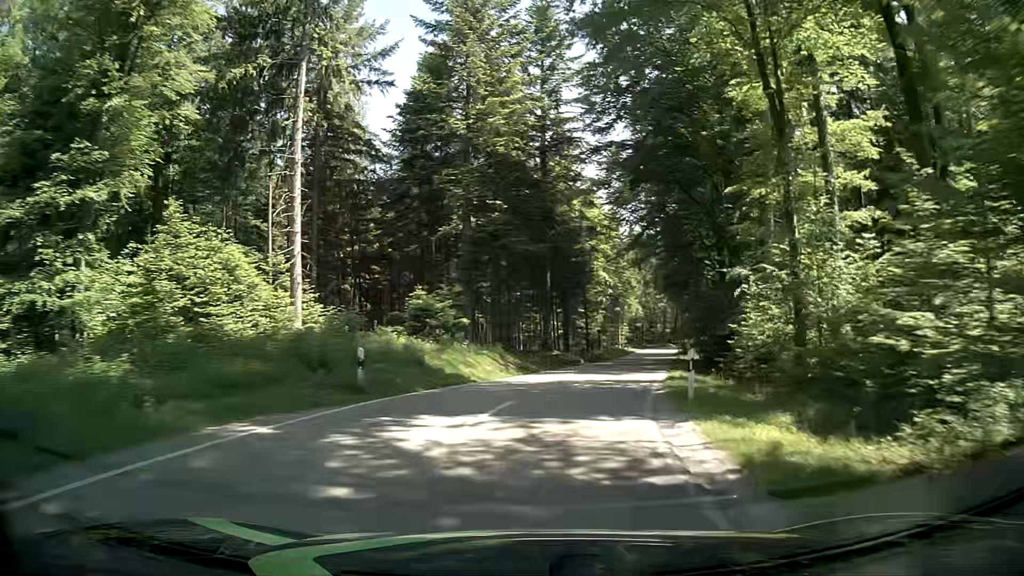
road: tertiary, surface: asphalt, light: Day
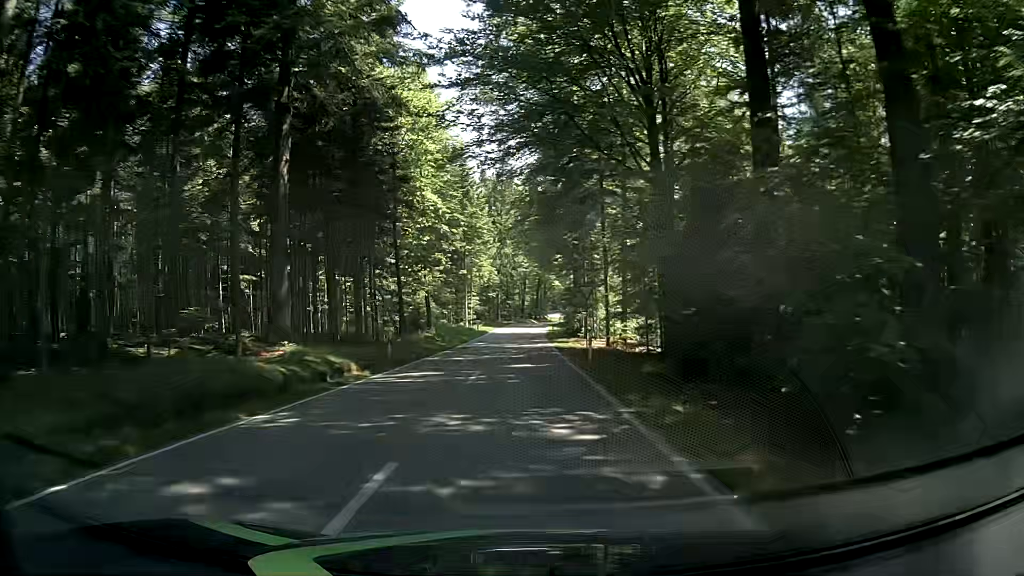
(+4.0, +29.7) m; +14°
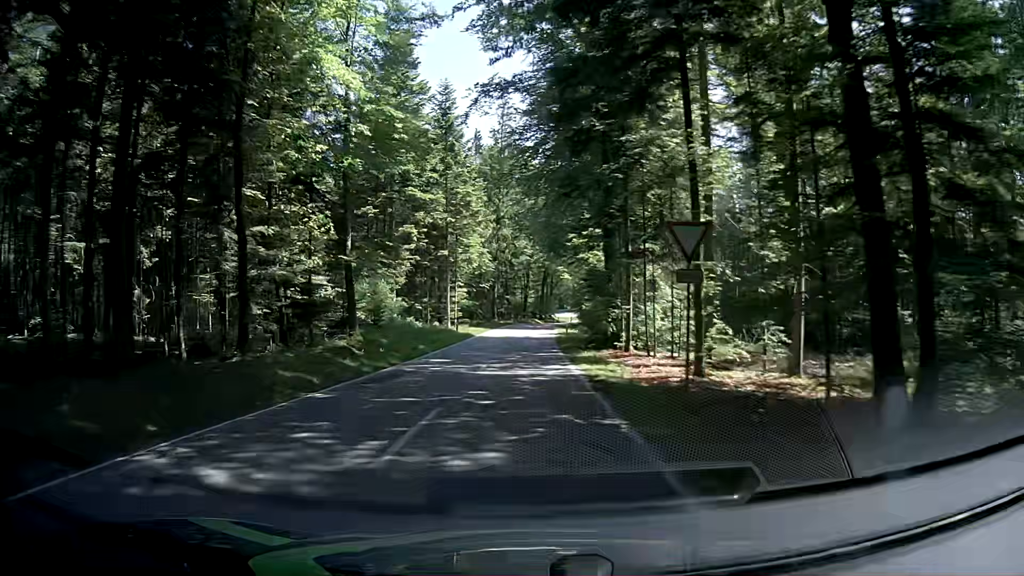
(-0.1, +20.2) m; 0°
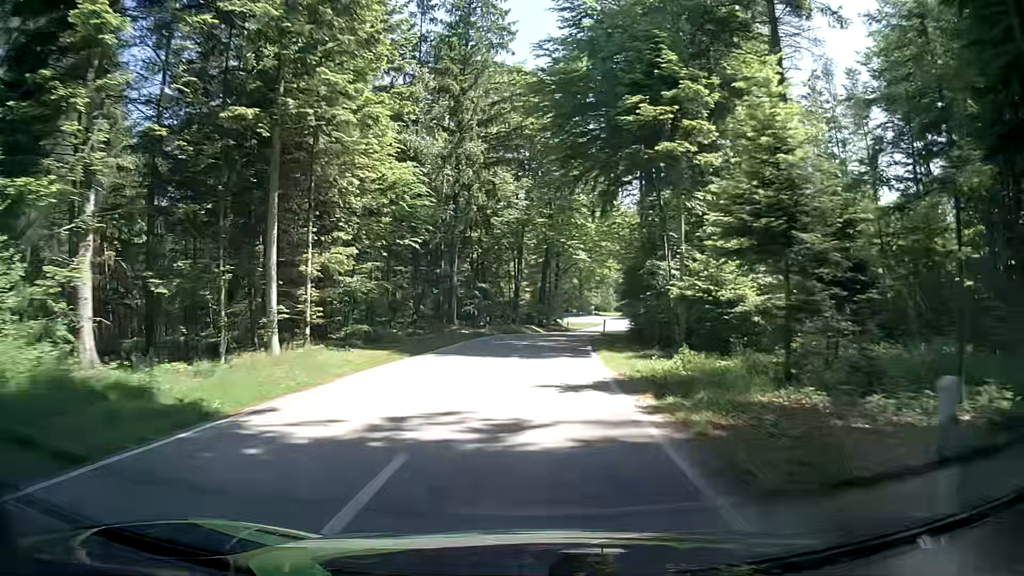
(-0.3, +40.2) m; -1°
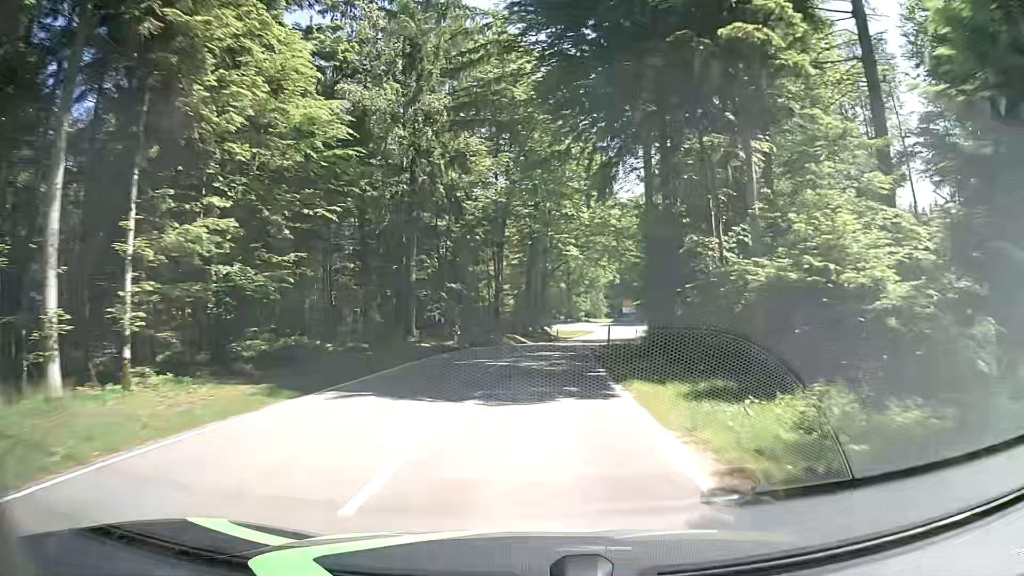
(+0.1, +9.6) m; +1°
(0, +10) (+1, +20) (+2, +30) (+3, +40) (+5, +50) (+7, +59) (+10, +69) (+12, +79) (+14, +89) (+15, +99) m
